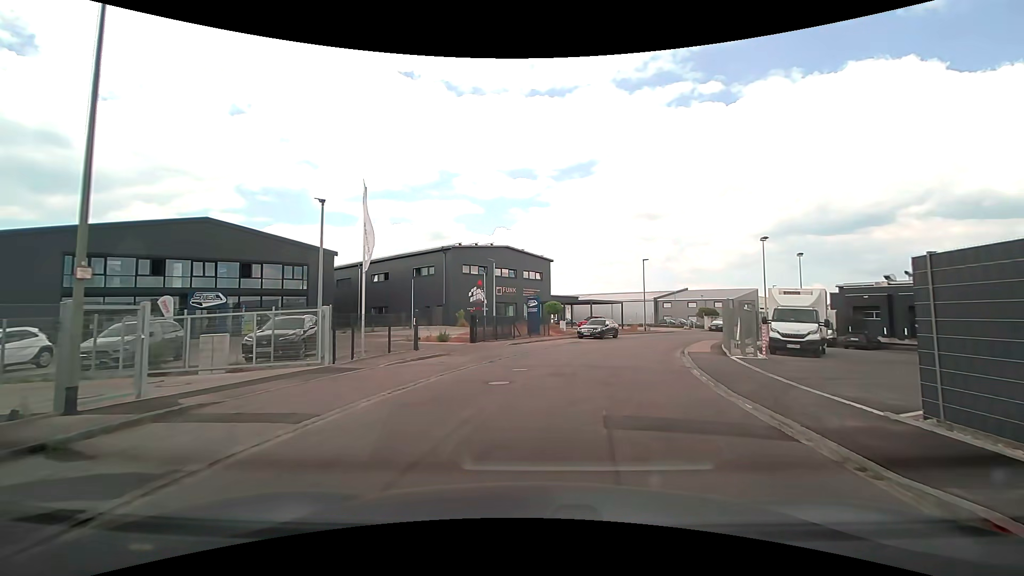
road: residential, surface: asphalt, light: Day
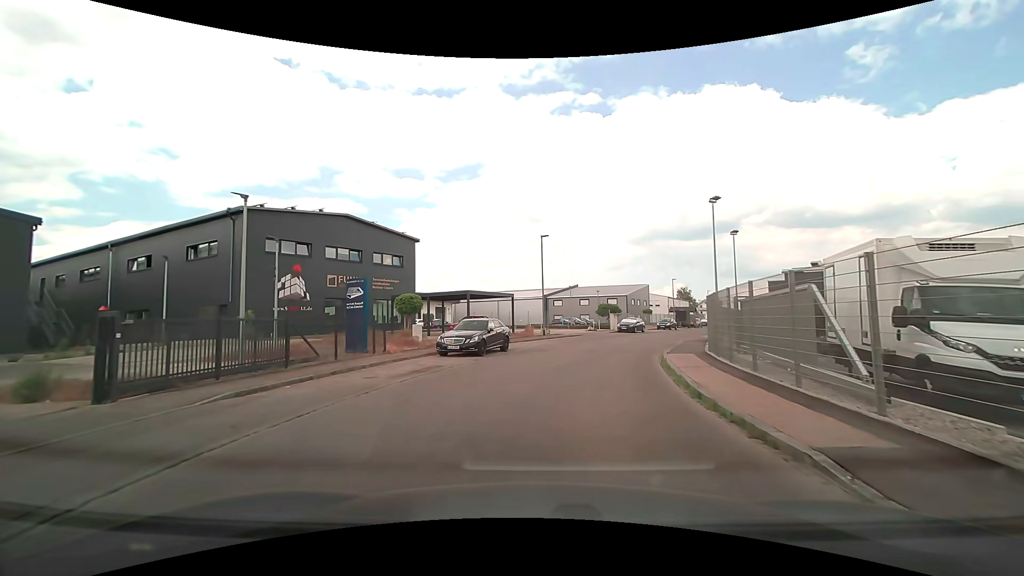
(+2.1, +16.7) m; +13°
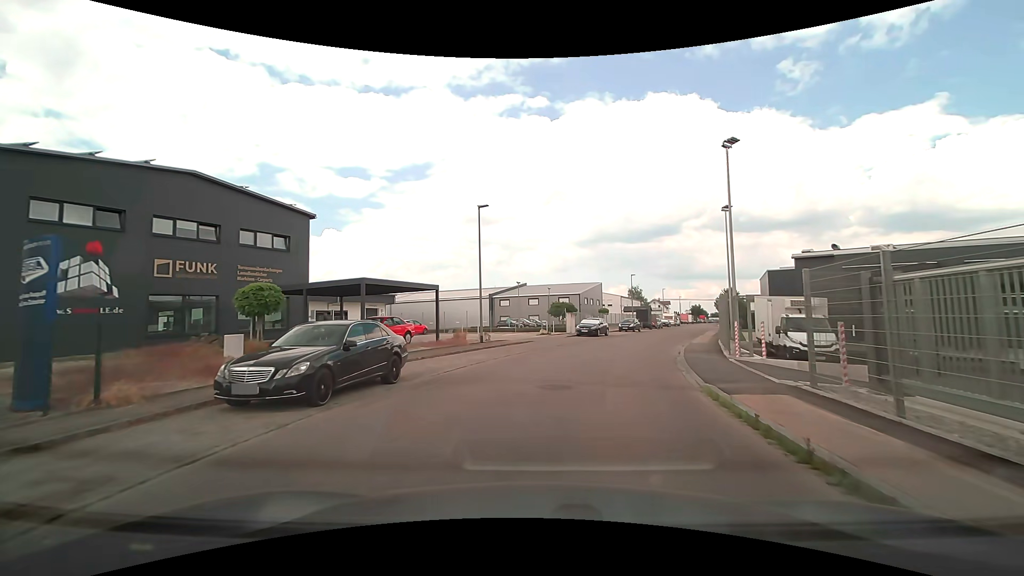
(+0.6, +10.7) m; +6°
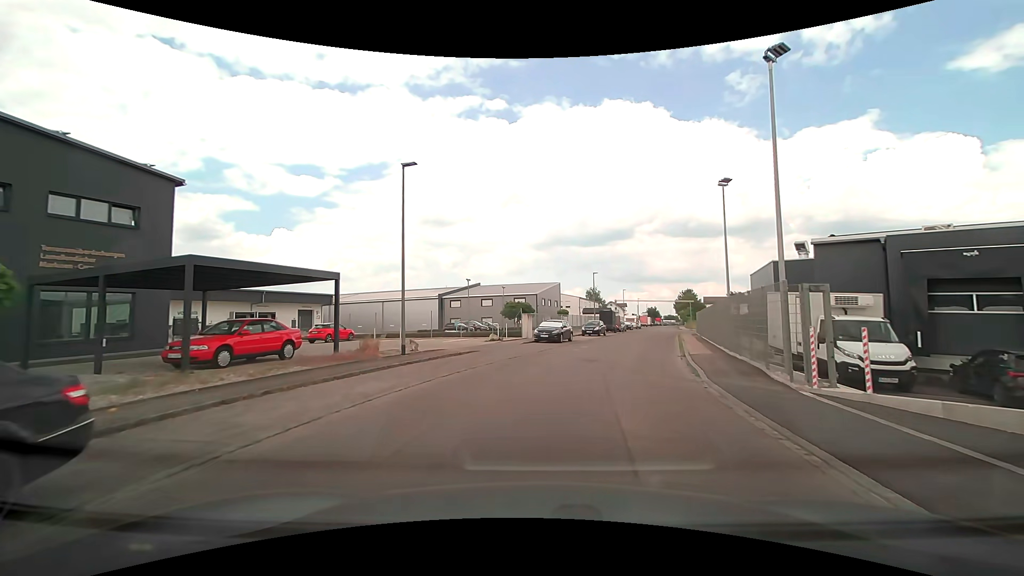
(+0.3, +7.8) m; +5°
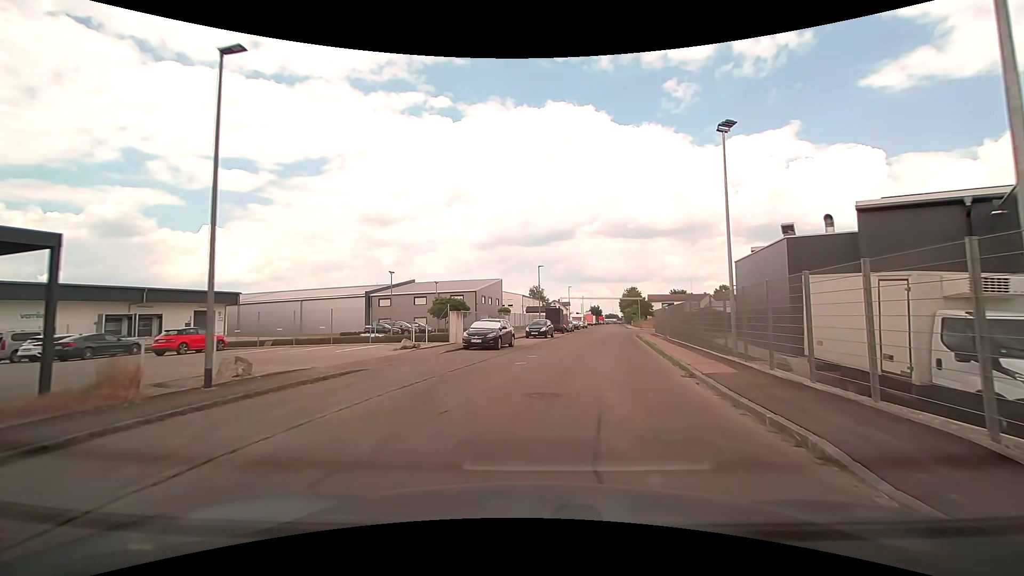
(+0.5, +8.3) m; +7°
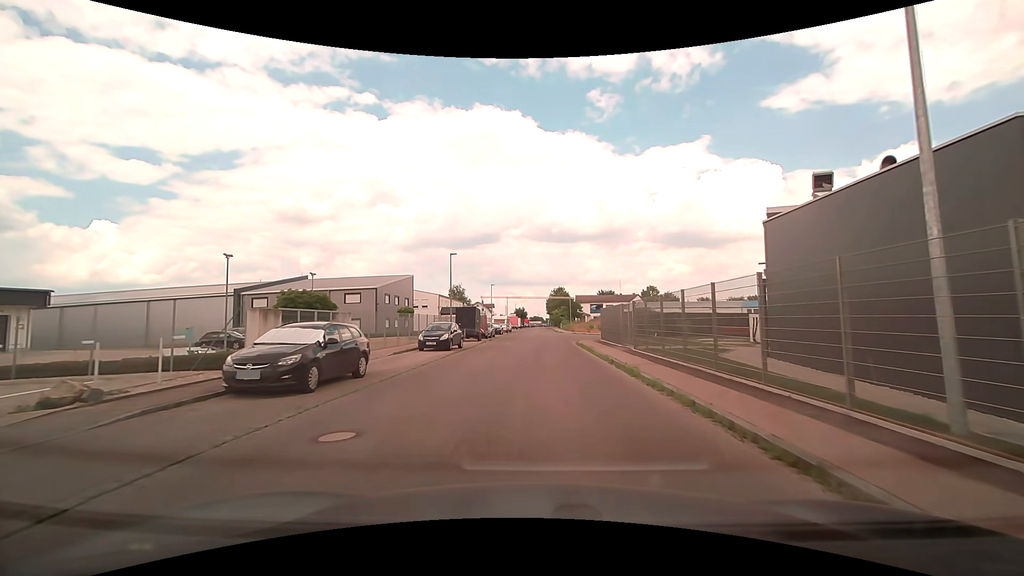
(+1.2, +12.8) m; +9°
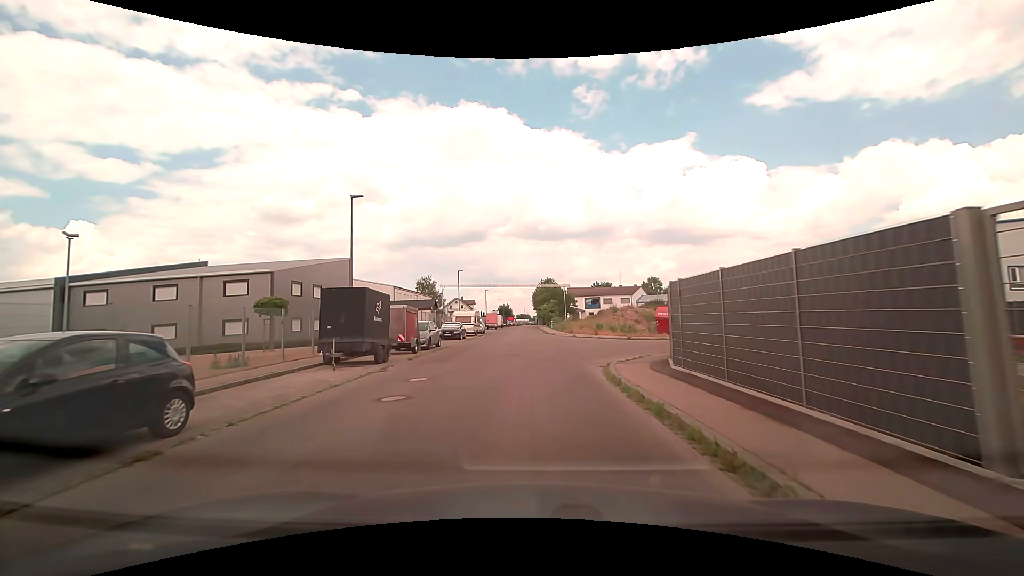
(+0.7, +21.2) m; +2°
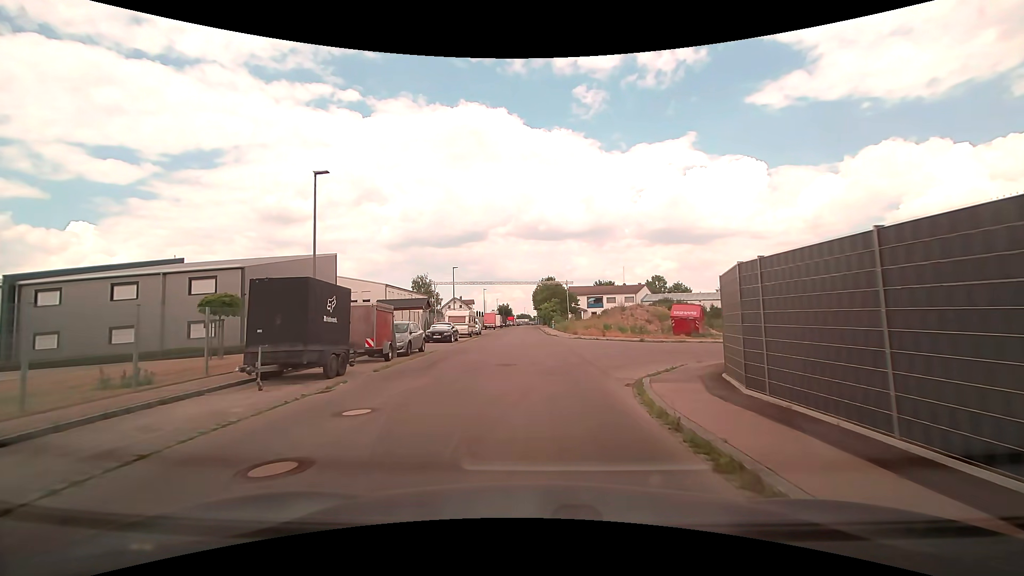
(0.0, +4.2) m; 0°
(0, +10) (0, +20) (0, +30) (-1, +40) (-1, +50) (-1, +60) (-1, +70) (-2, +80) (-2, +90) (-2, +100) m
